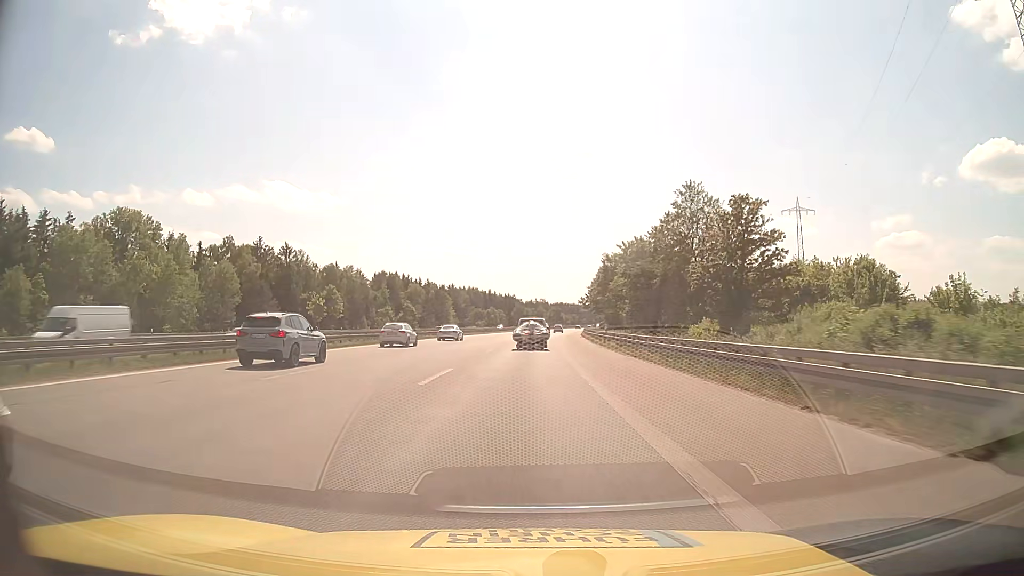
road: motorway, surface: asphalt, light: Day
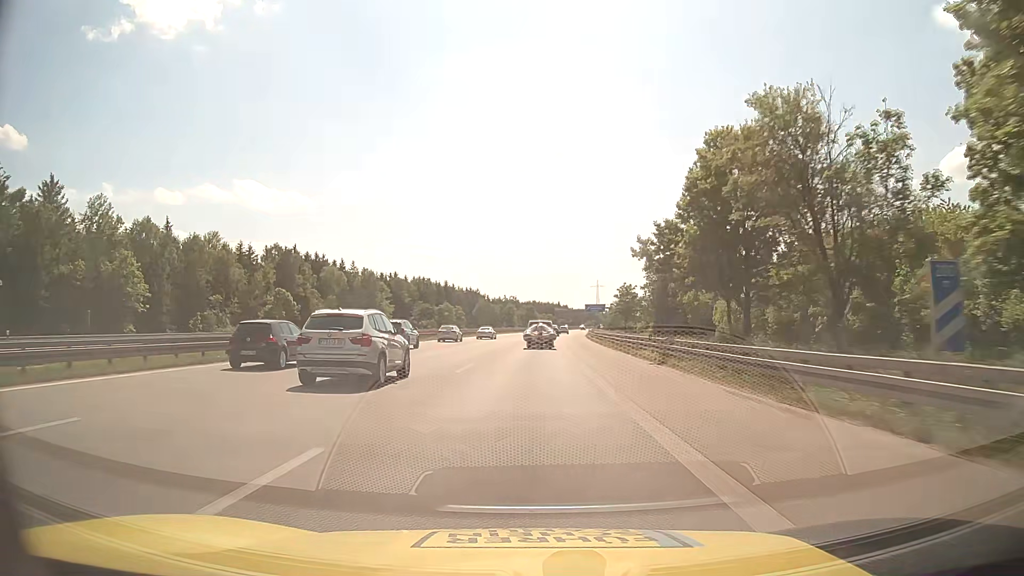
(+1.4, +68.2) m; +2°
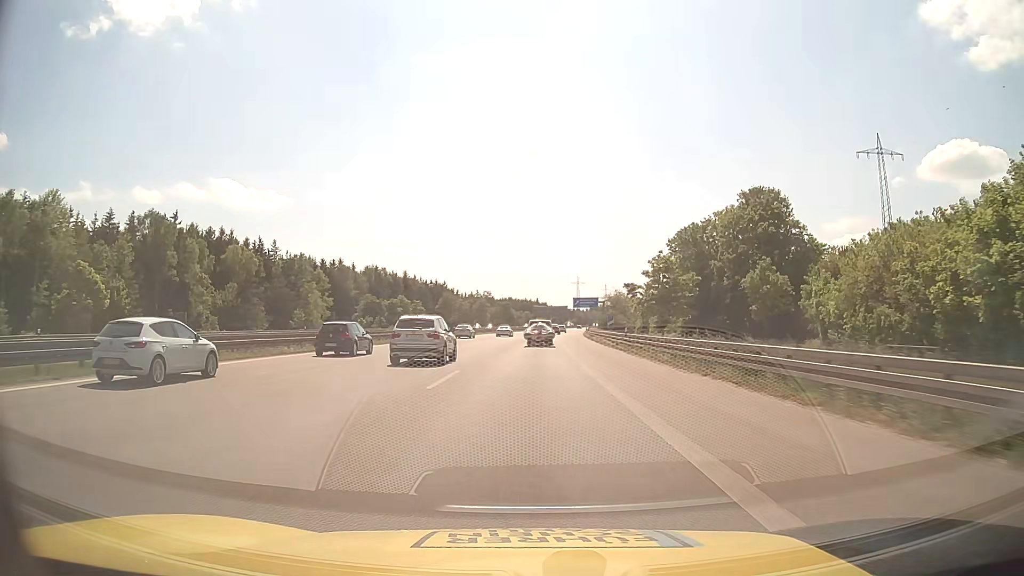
(+0.8, +41.3) m; +2°
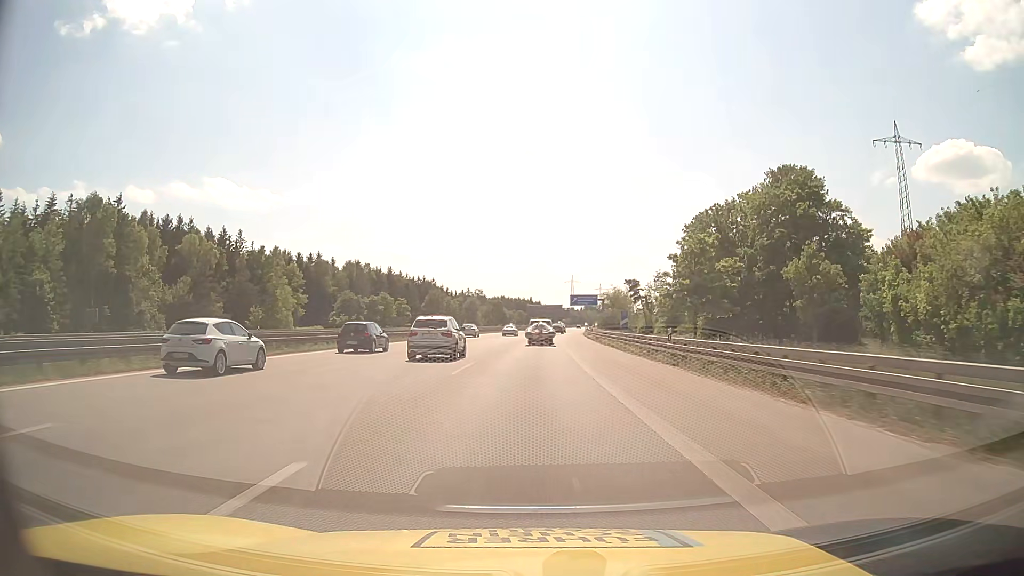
(+0.1, +13.8) m; +1°
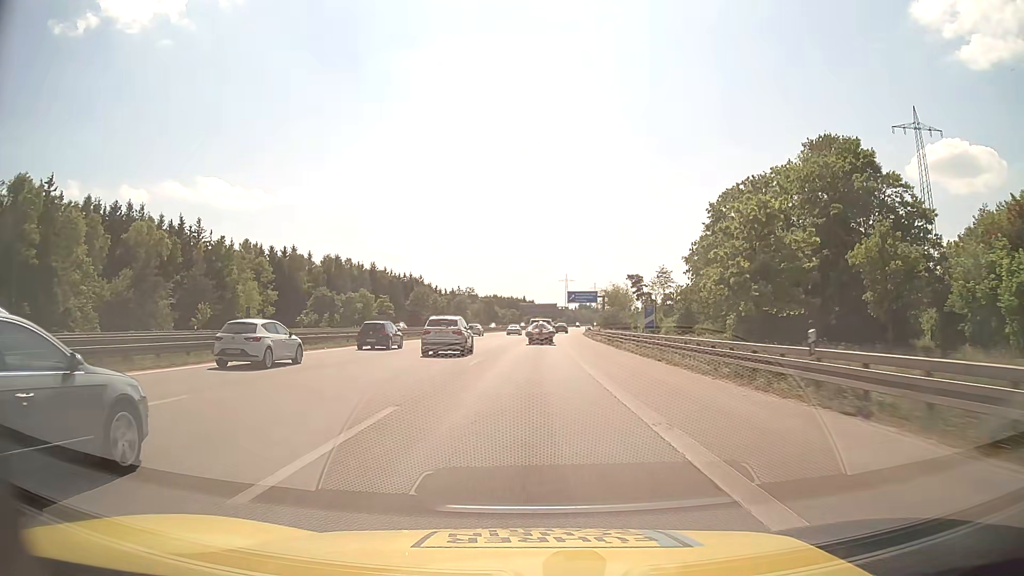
(+0.1, +13.9) m; +1°
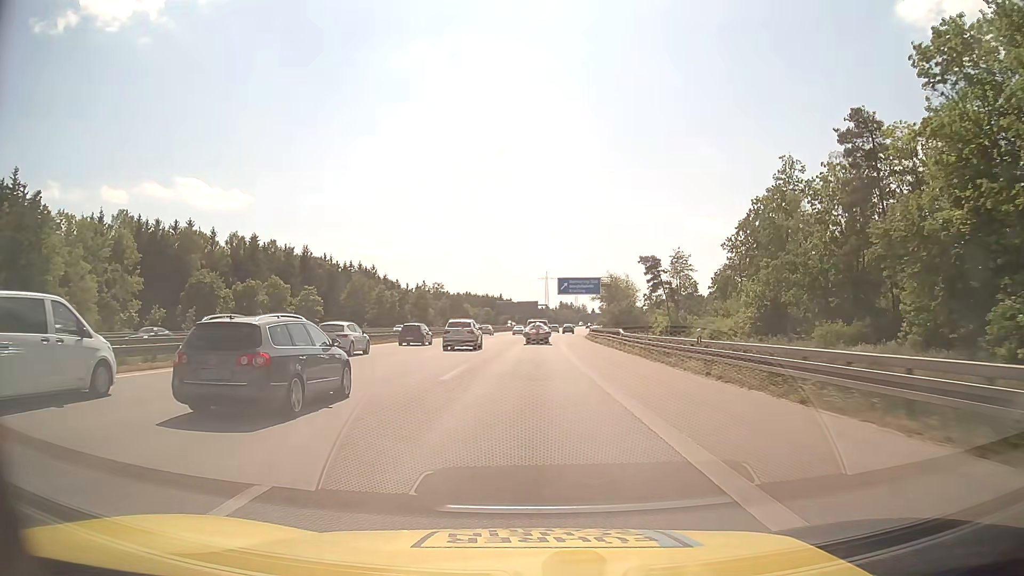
(+0.7, +41.9) m; +2°
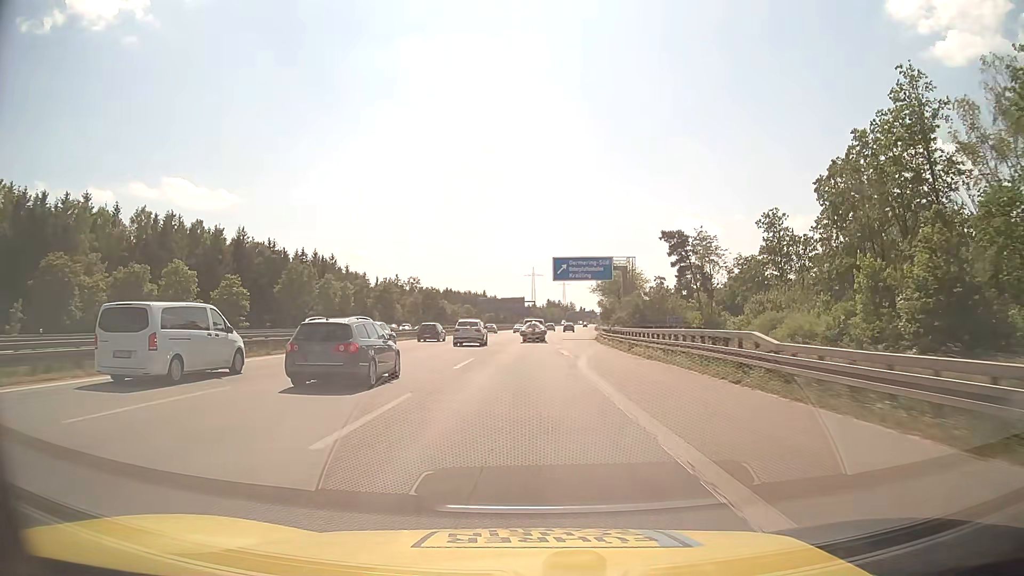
(+0.3, +28.1) m; +1°
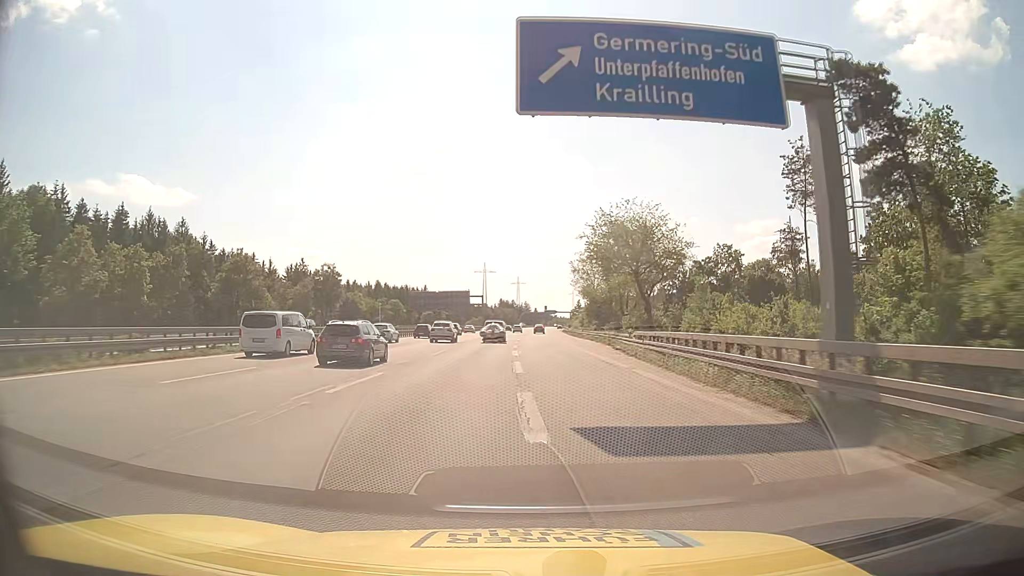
(+1.9, +56.8) m; +4°
(0, +10) (0, +20) (0, +30) (+1, +40) (+1, +50) (+1, +60) (+1, +70) (+1, +80) (+1, +90) (+1, +100) m
